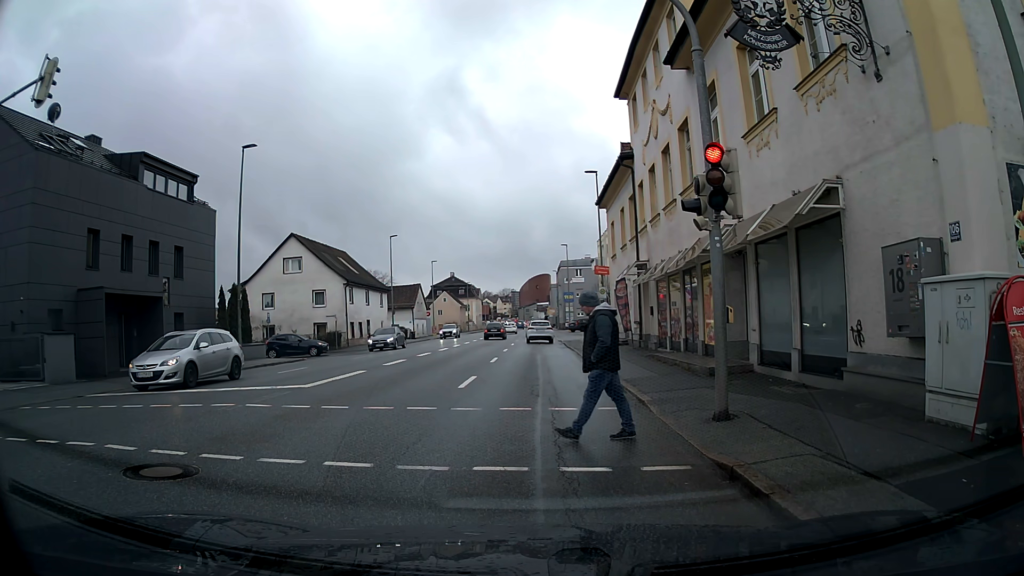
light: Day
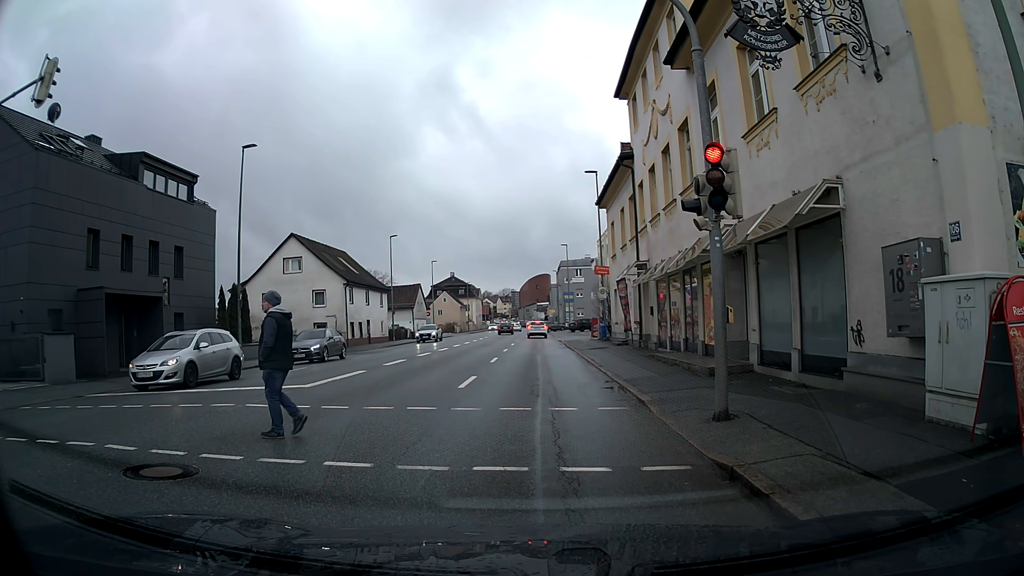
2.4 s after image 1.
(0.0, 0.0) m; 0°
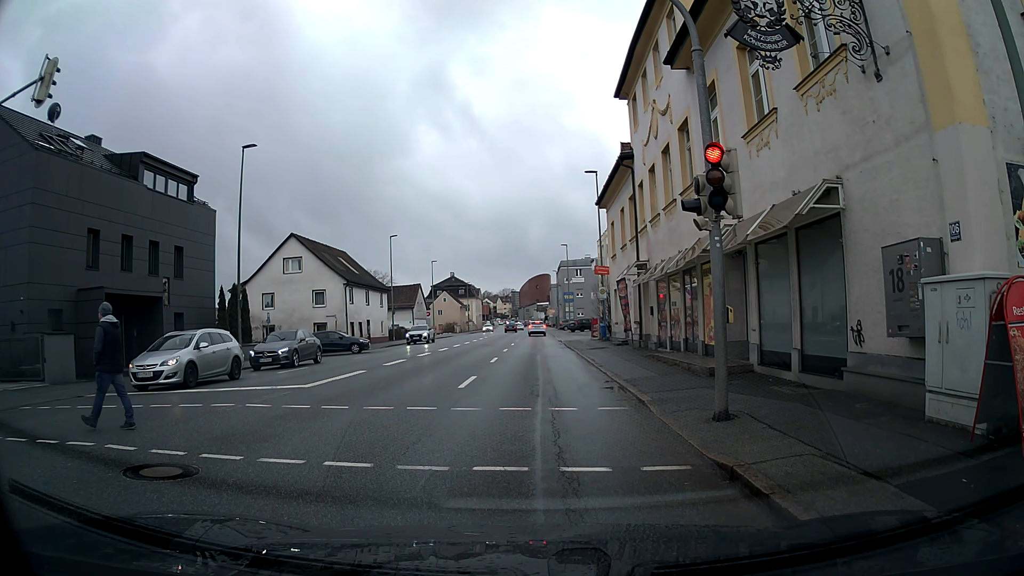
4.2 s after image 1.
(0.0, 0.0) m; 0°
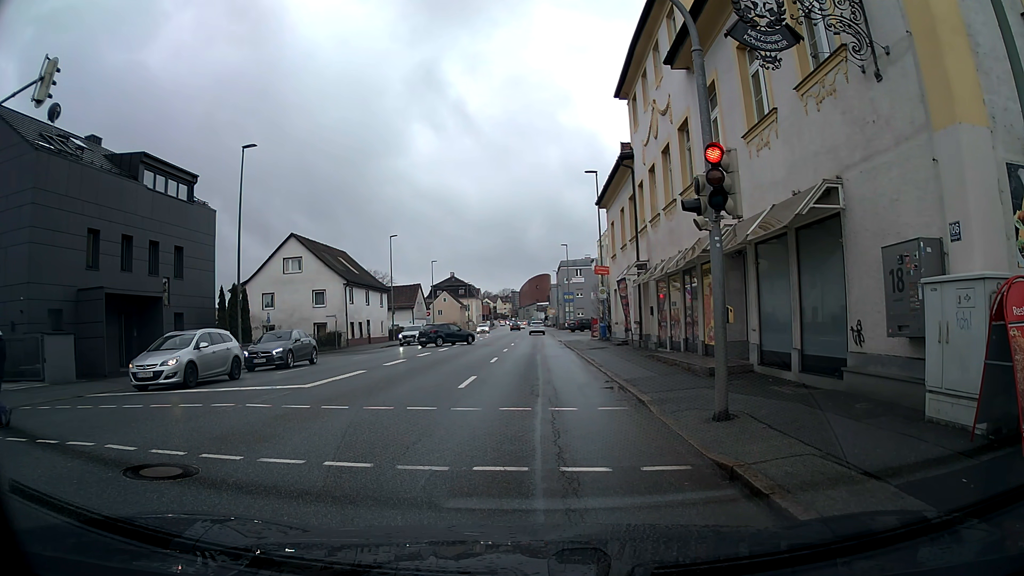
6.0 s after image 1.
(0.0, 0.0) m; 0°
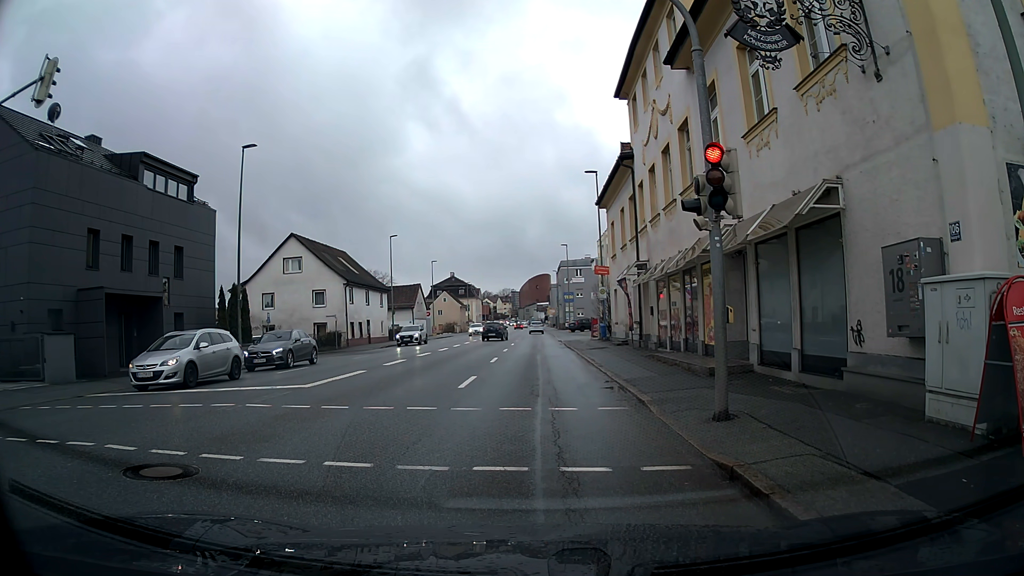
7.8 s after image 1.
(0.0, 0.0) m; 0°
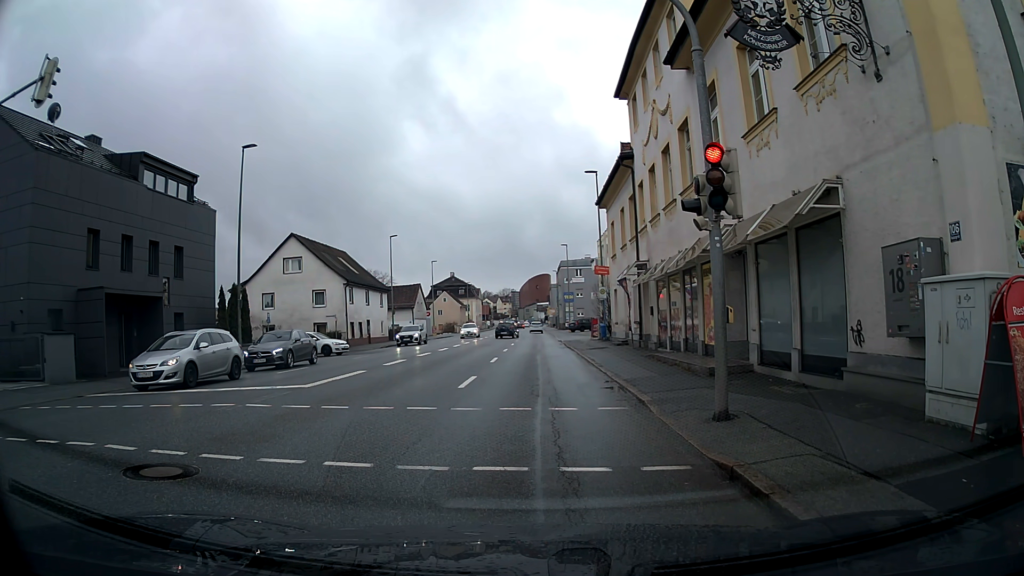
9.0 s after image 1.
(0.0, 0.0) m; 0°
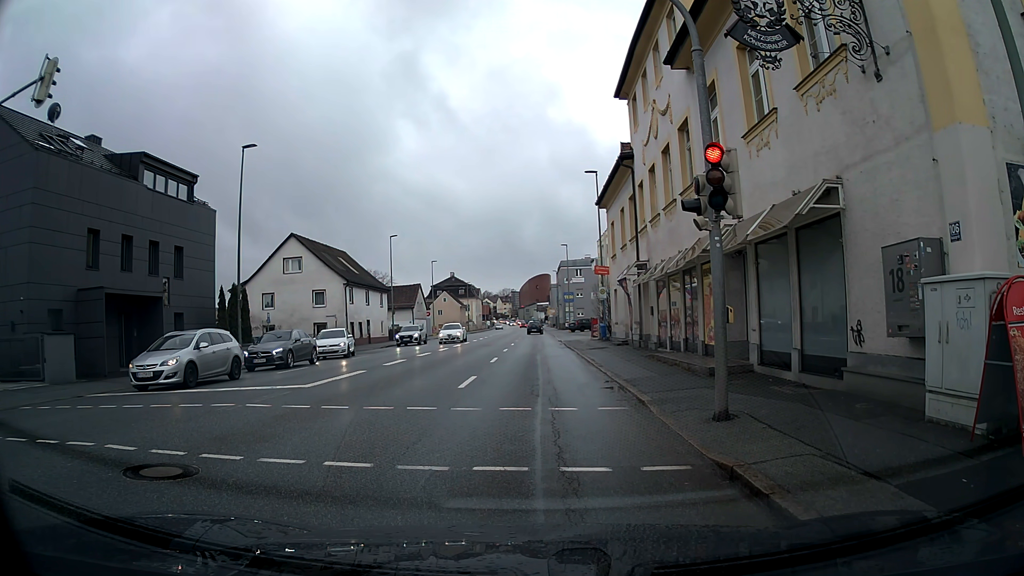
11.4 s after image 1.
(0.0, 0.0) m; 0°
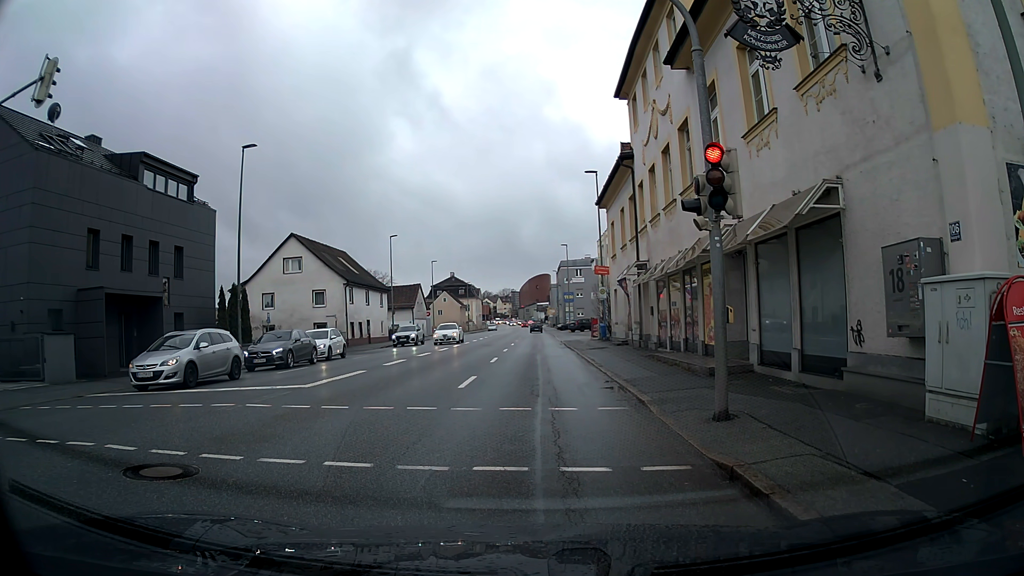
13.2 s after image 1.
(0.0, 0.0) m; 0°
(0, +10) (0, +20) (0, +30) (0, +40) (0, +50) (0, +60) (0, +70) (0, +80) (0, +90) (0, +100) m
